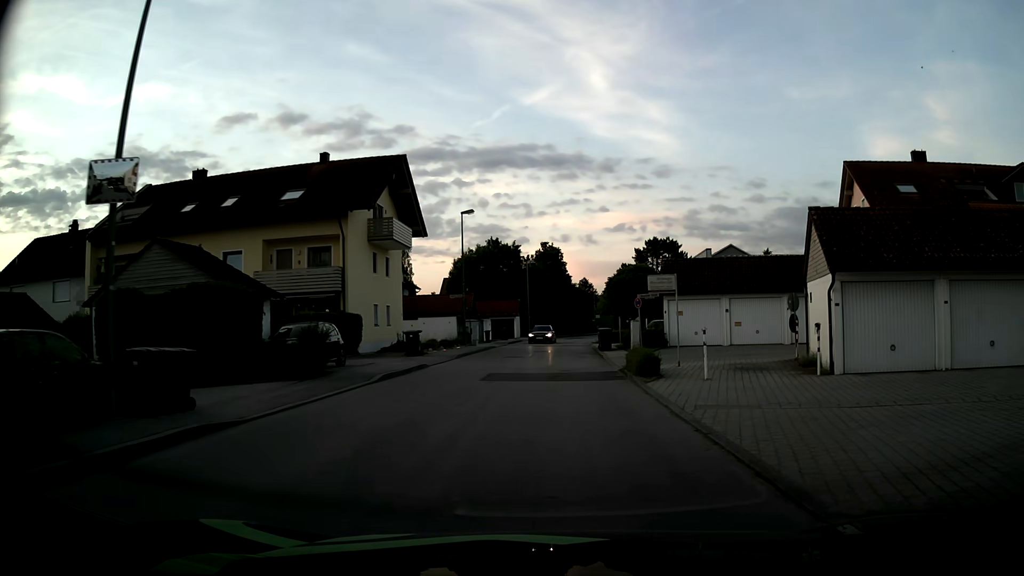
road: unclassified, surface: asphalt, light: Day
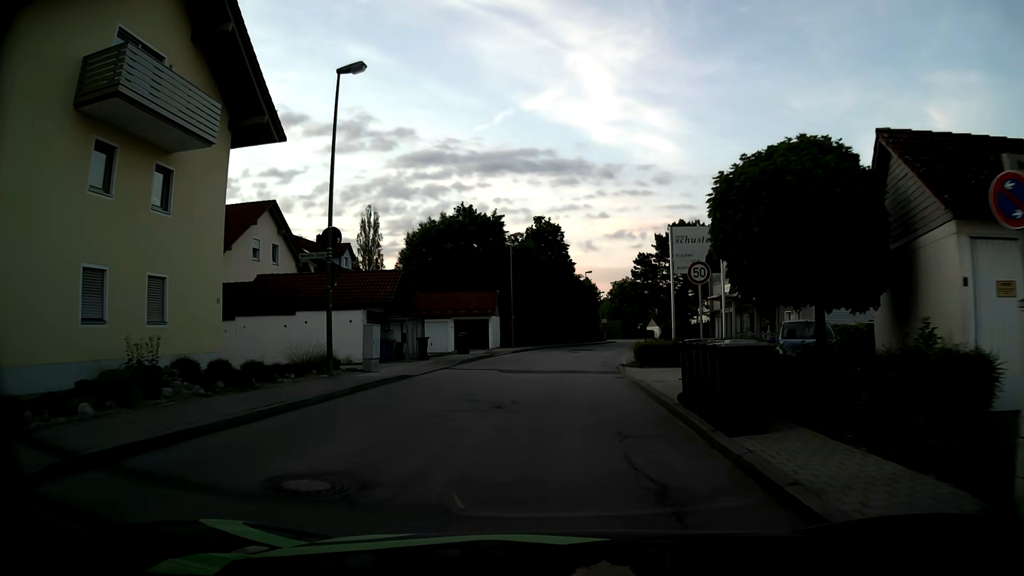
(+0.4, +24.0) m; 0°
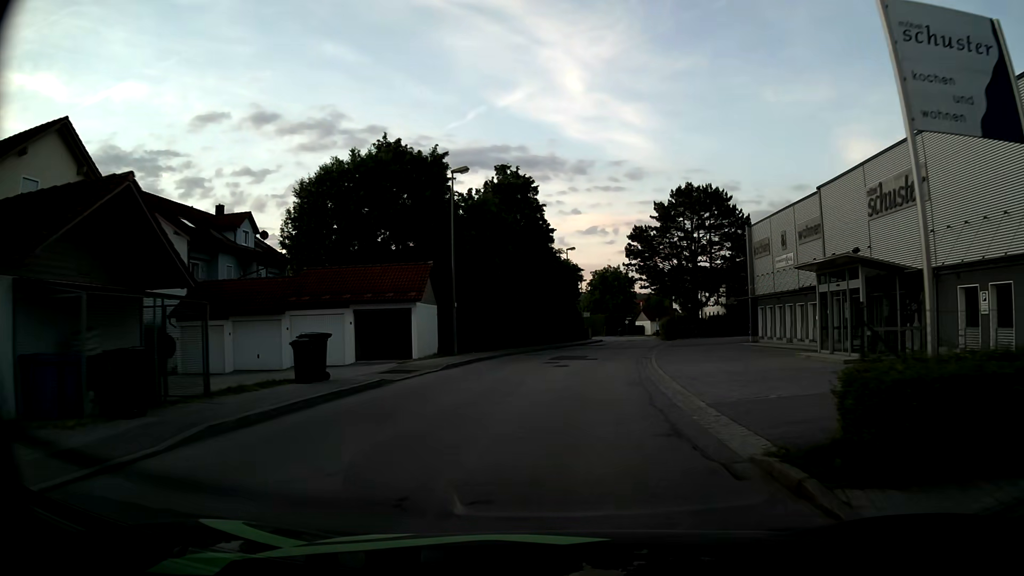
(+0.3, +19.3) m; +2°
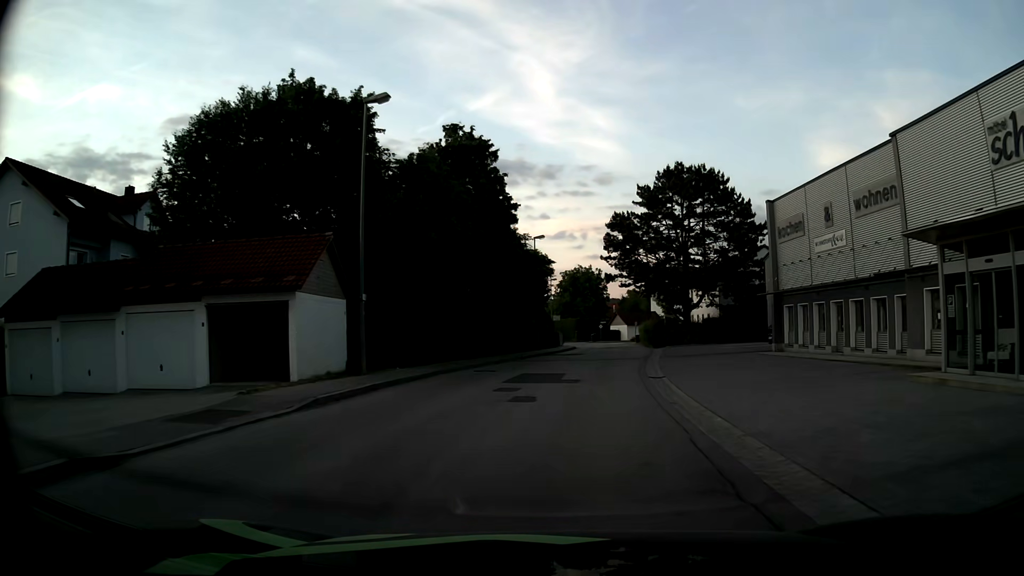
(+0.2, +10.3) m; +3°
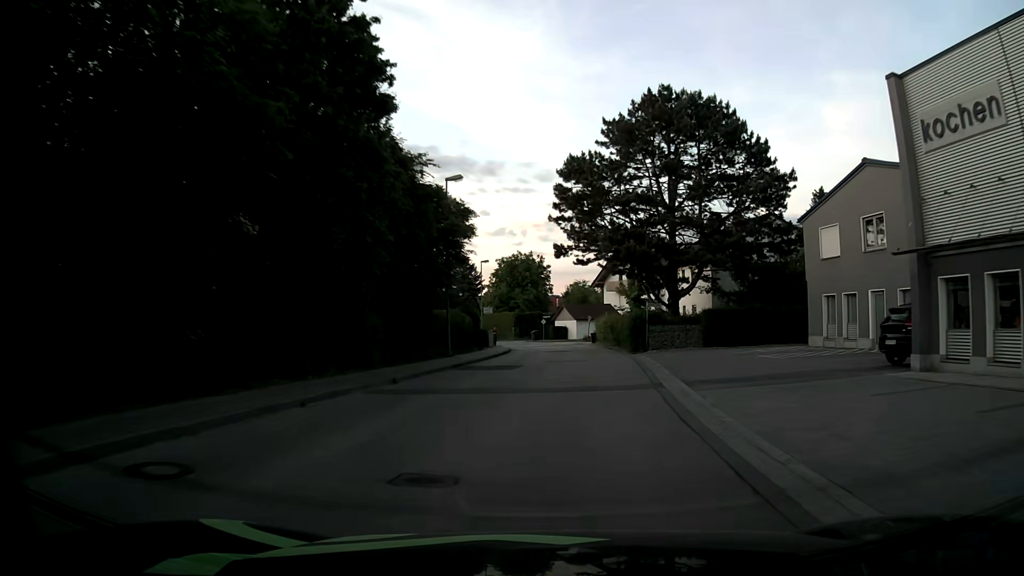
(+0.7, +18.4) m; +5°
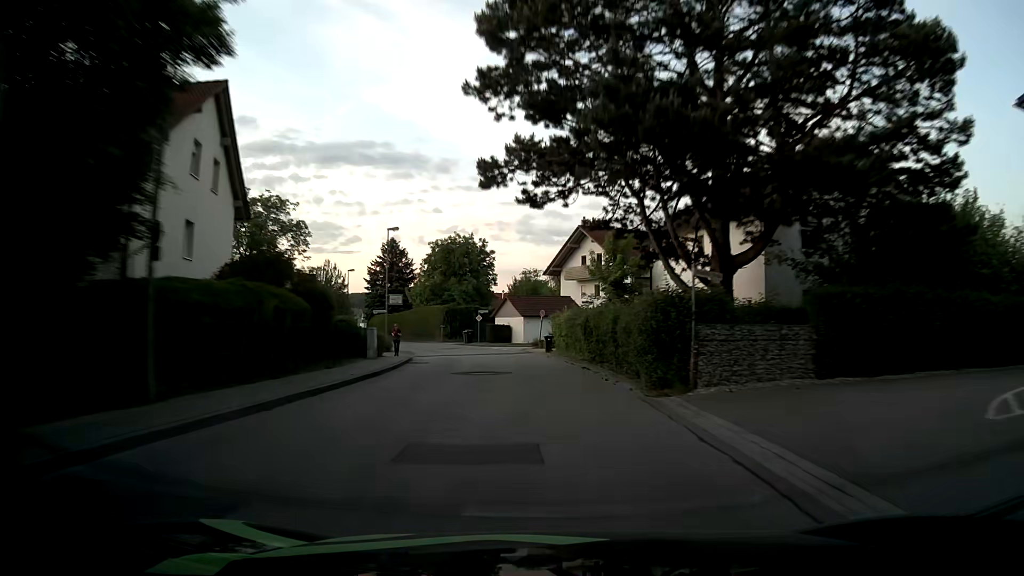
(+0.9, +20.7) m; +5°
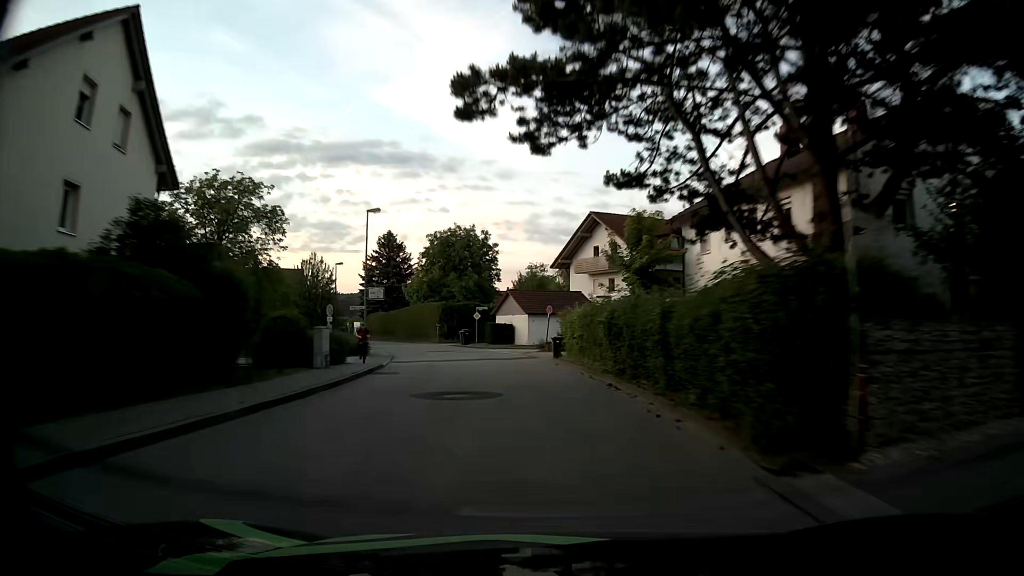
(-0.1, +7.2) m; -1°
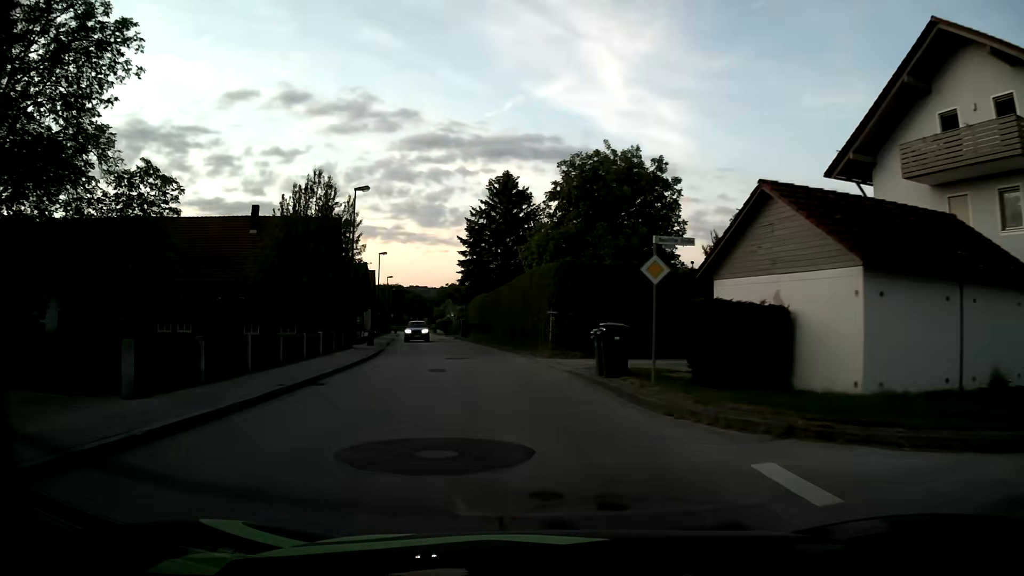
(-3.8, +36.5) m; -13°
(0, +10) (-2, +20) (-3, +30) (-5, +40) (-7, +49) (-10, +59) (-12, +69) (-14, +79) (-16, +88) (-18, +98) m
